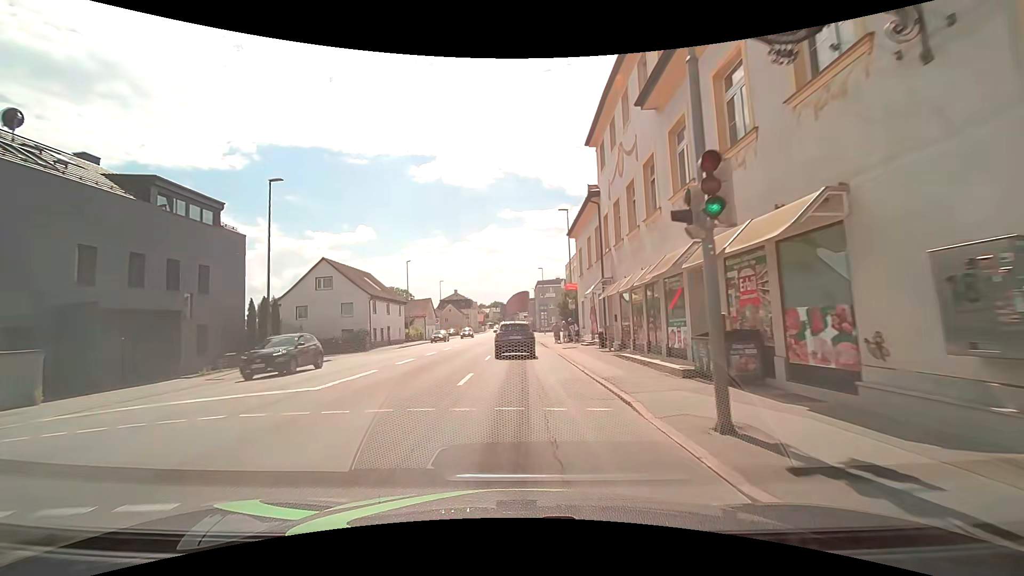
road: tertiary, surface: asphalt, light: Day
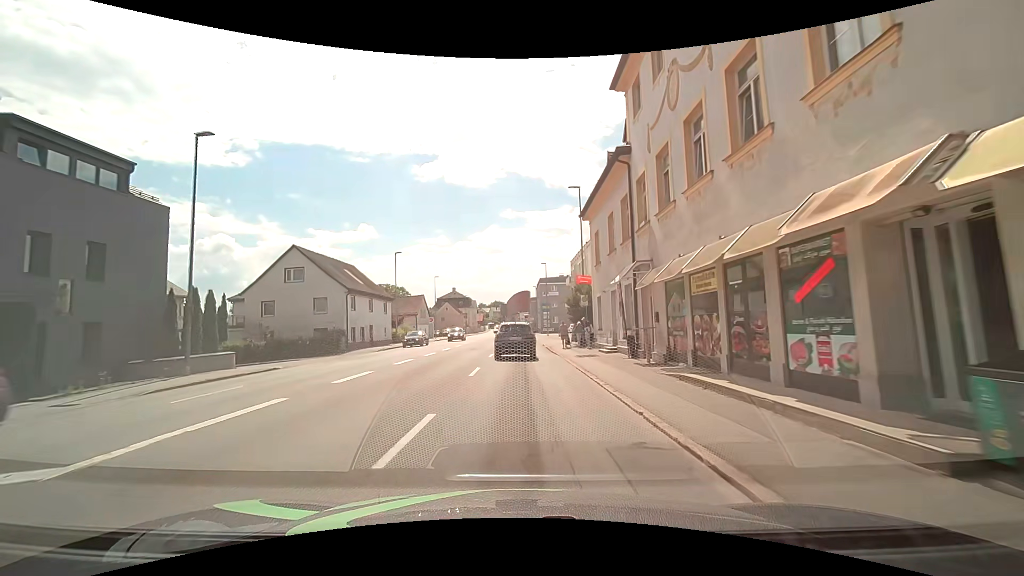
(+0.1, +6.6) m; +1°
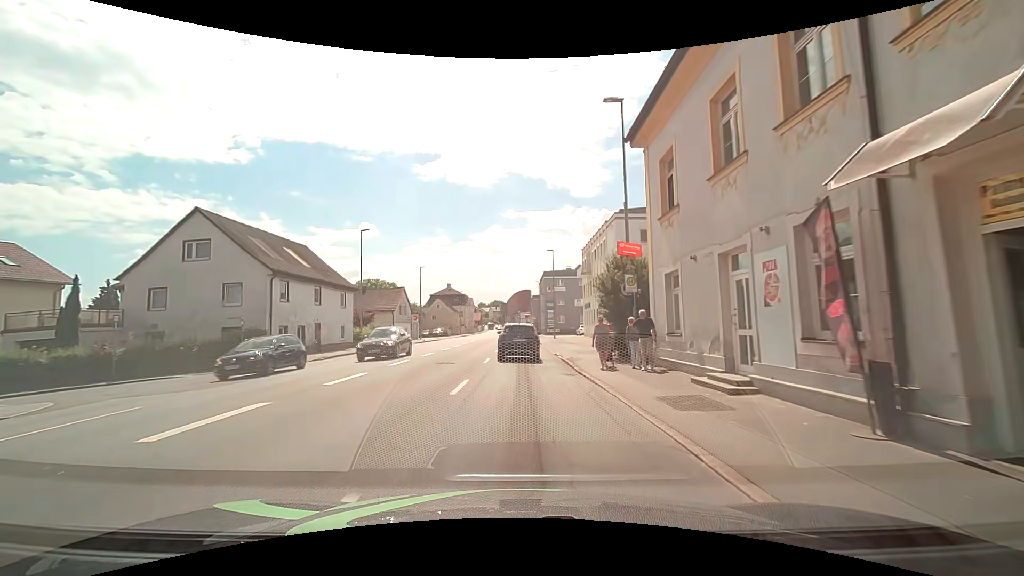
(0.0, +12.7) m; 0°
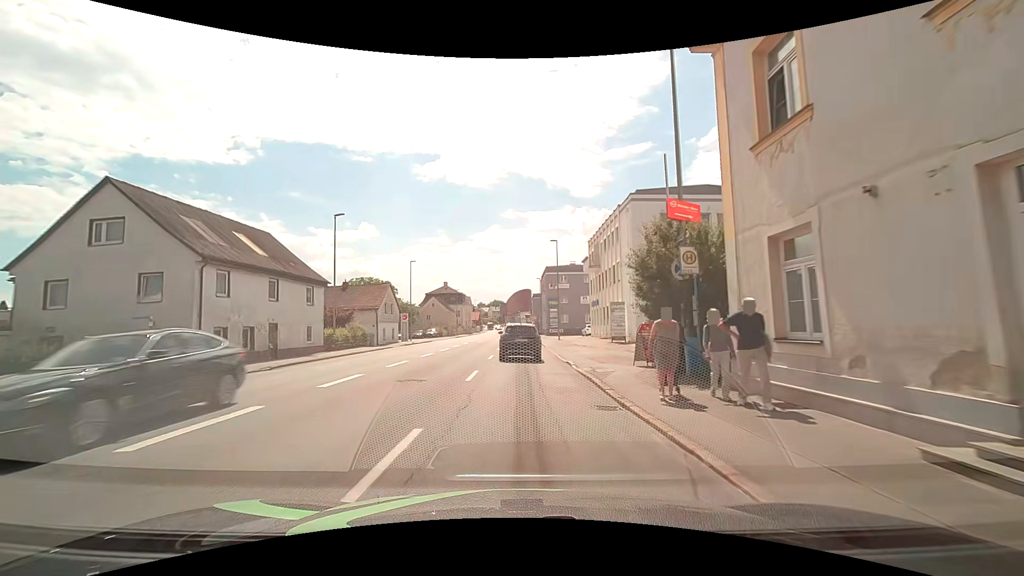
(0.0, +6.3) m; 0°
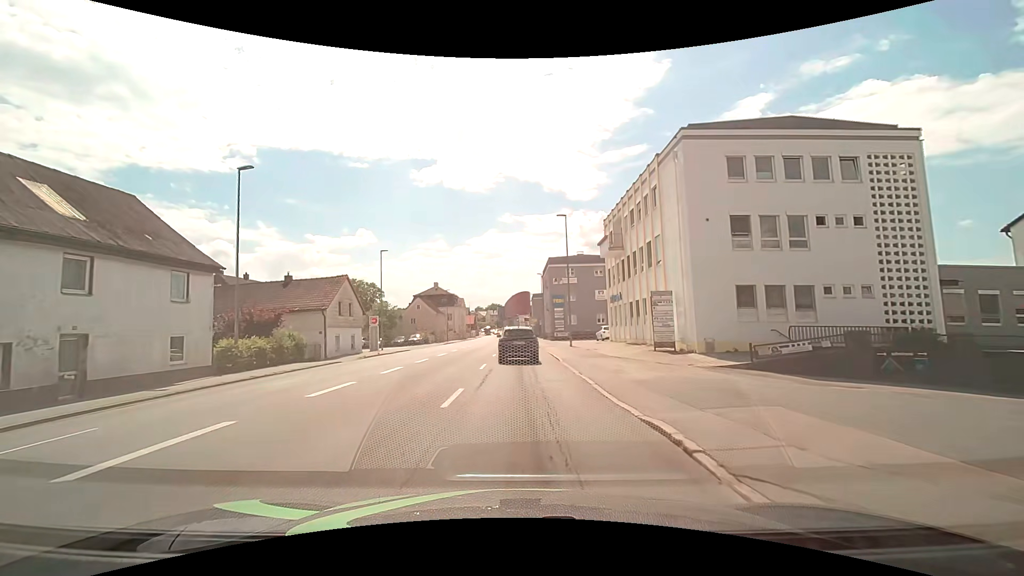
(-0.1, +12.8) m; 0°
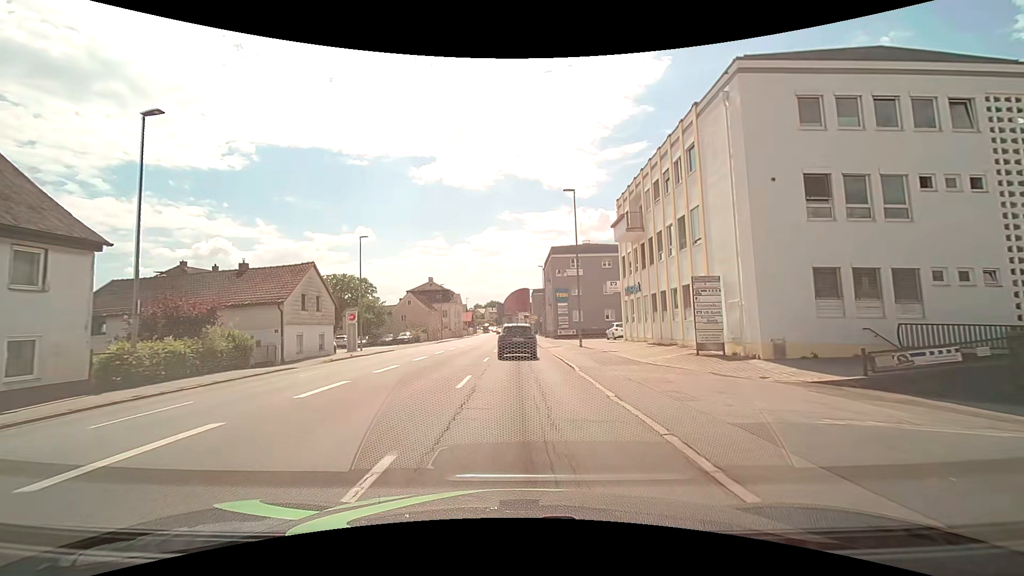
(0.0, +6.5) m; 0°
